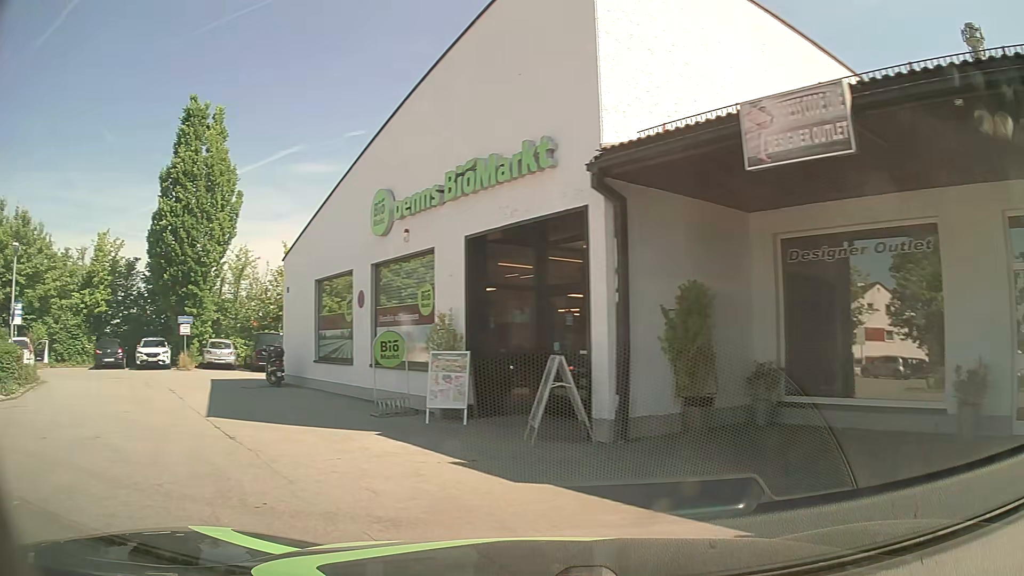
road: service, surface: asphalt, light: Day
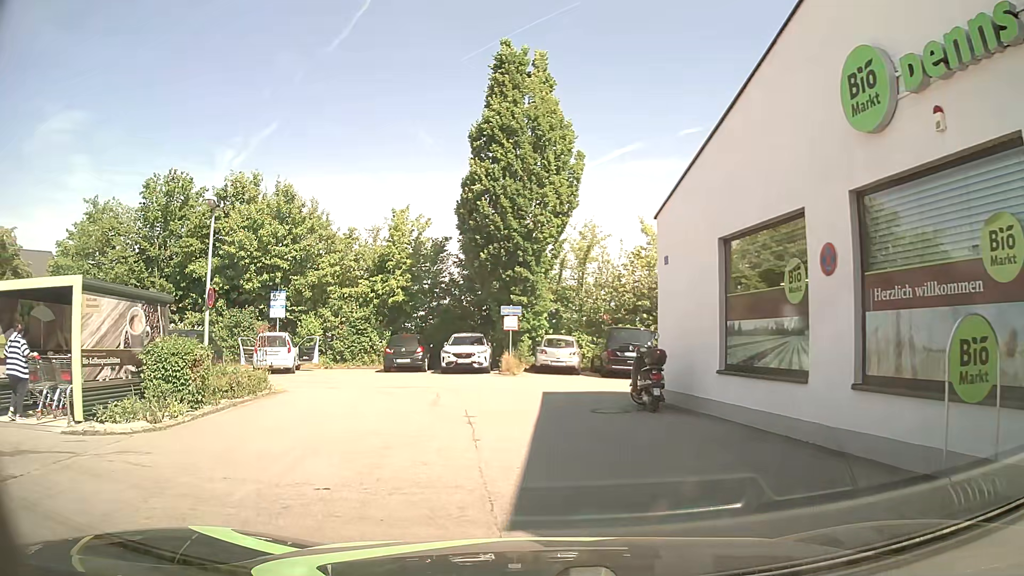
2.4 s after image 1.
(-2.6, +7.0) m; -31°
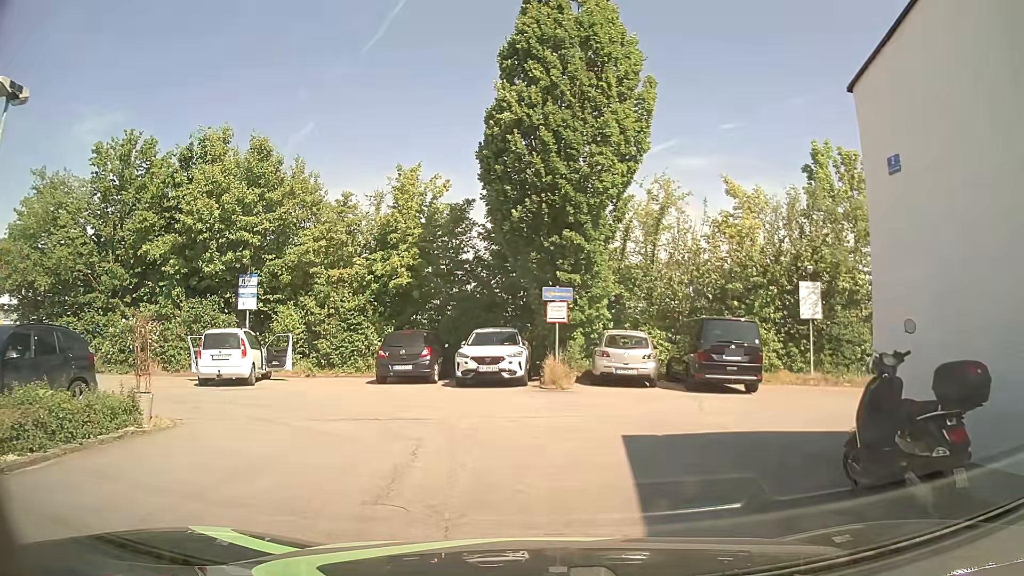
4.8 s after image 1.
(-0.4, +7.8) m; -4°
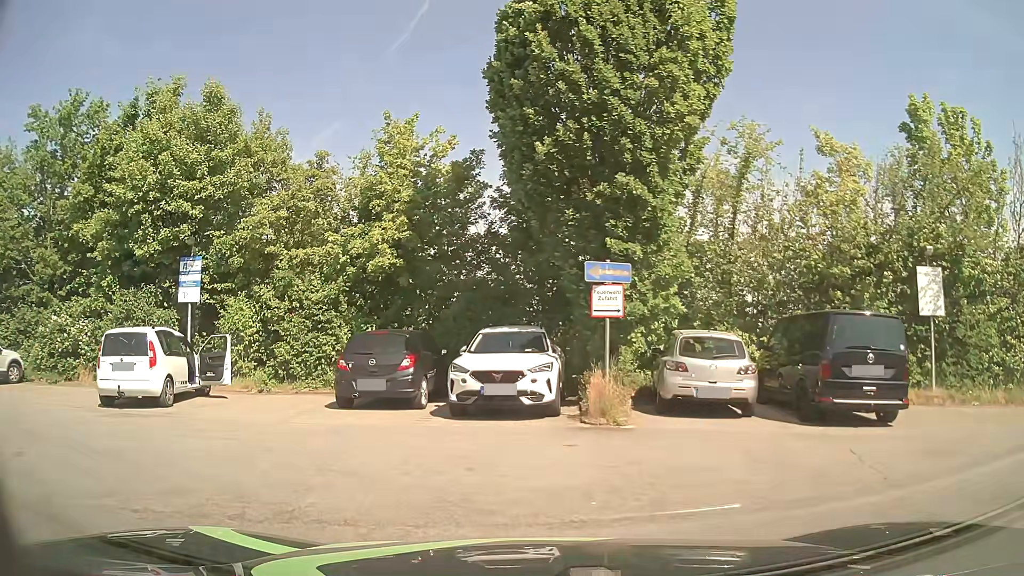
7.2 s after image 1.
(-0.1, +6.0) m; -1°
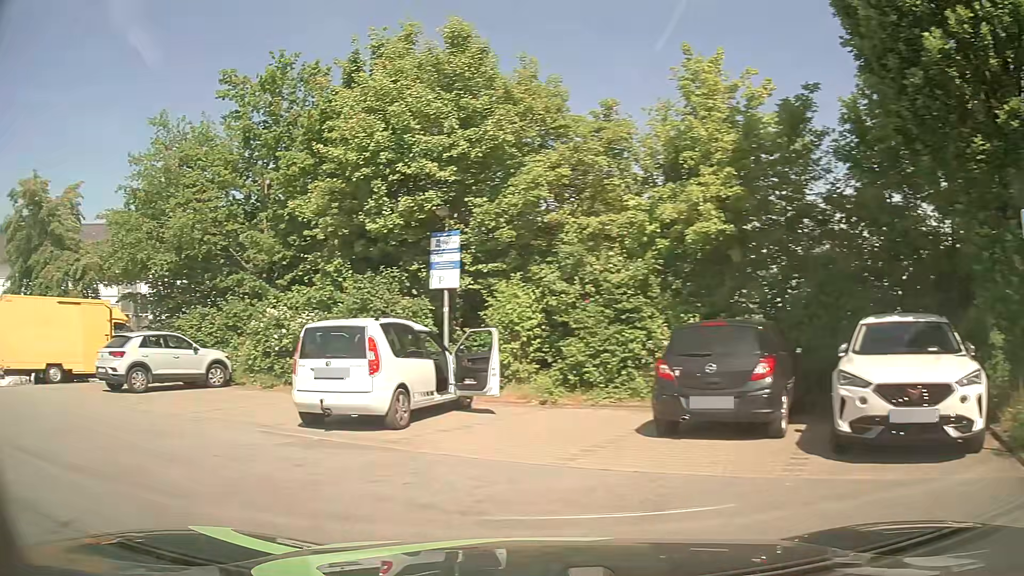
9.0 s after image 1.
(-0.8, +4.3) m; -26°
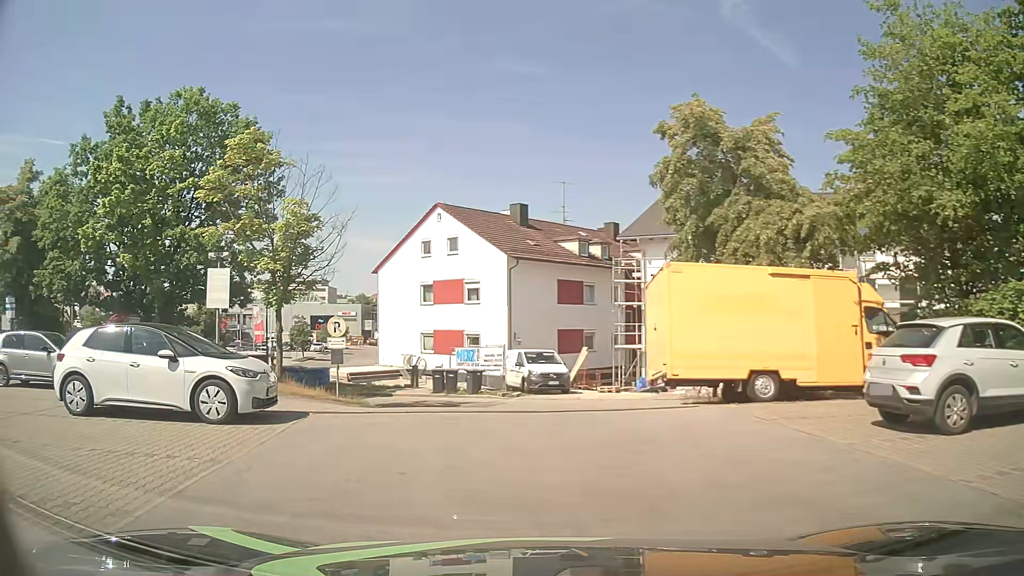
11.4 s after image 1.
(-5.1, +7.1) m; -60°
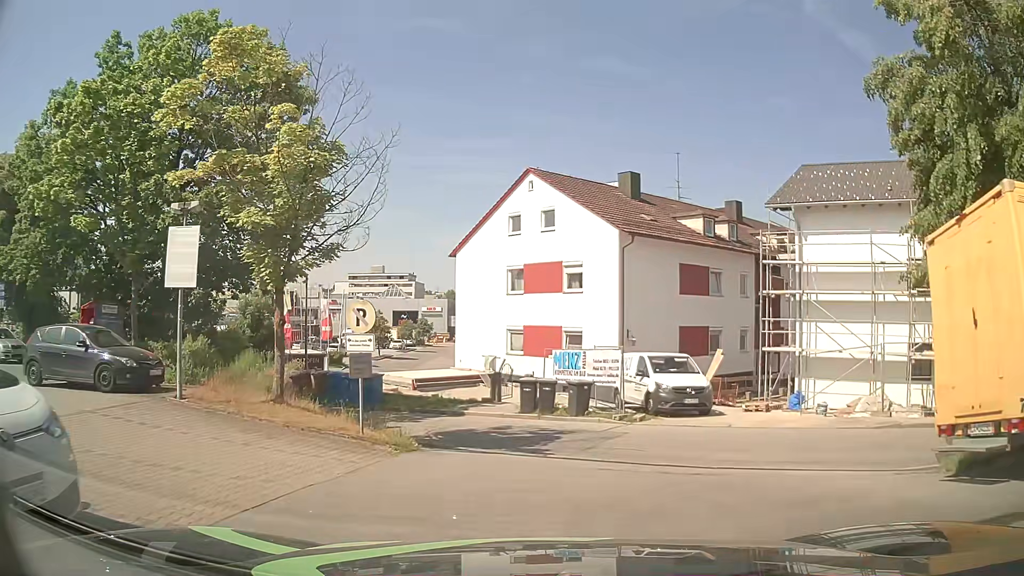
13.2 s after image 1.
(-0.9, +8.0) m; -7°
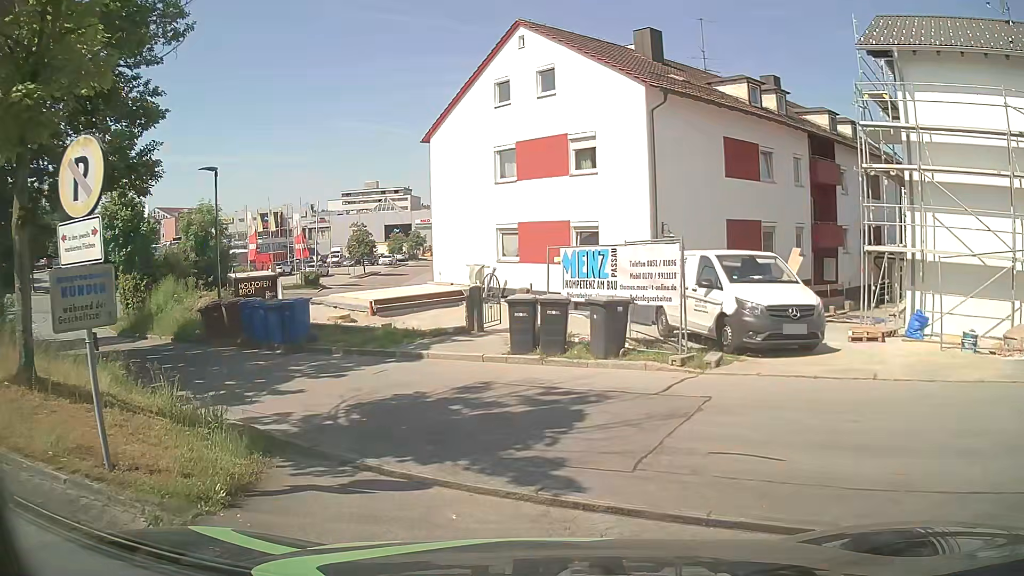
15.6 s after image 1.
(+0.1, +7.6) m; +1°
